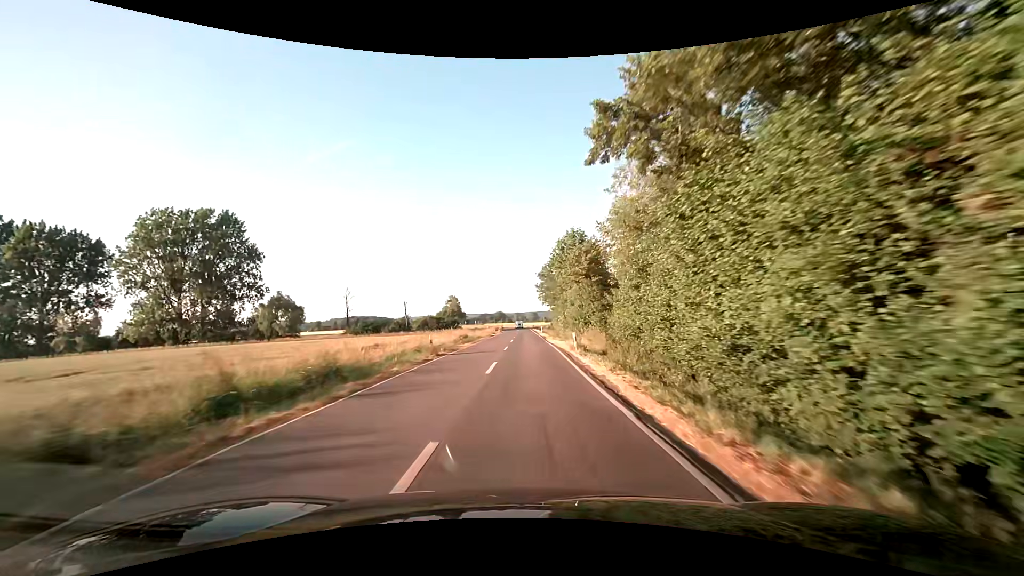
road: secondary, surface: asphalt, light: Day
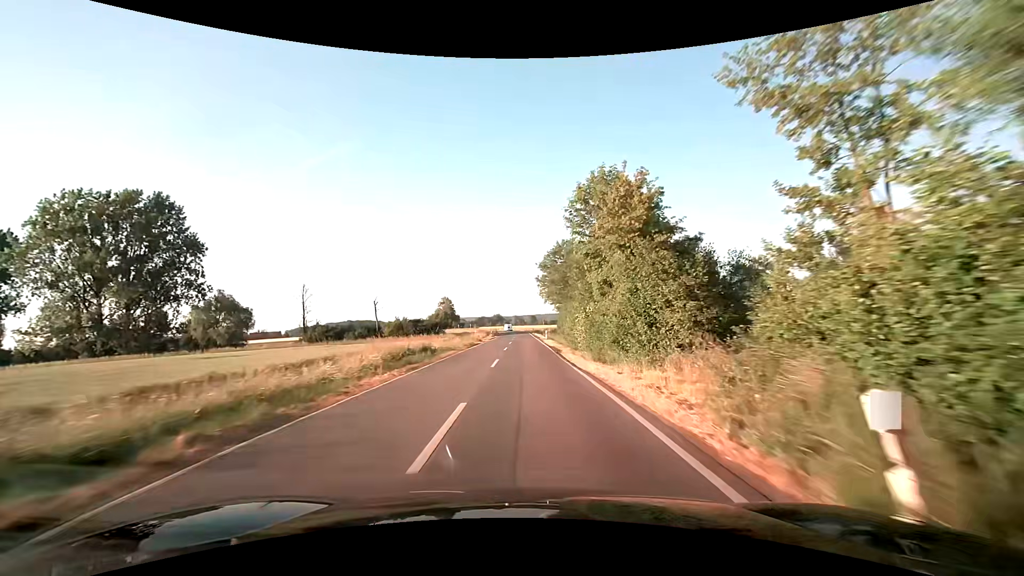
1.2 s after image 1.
(0.0, +21.1) m; 0°
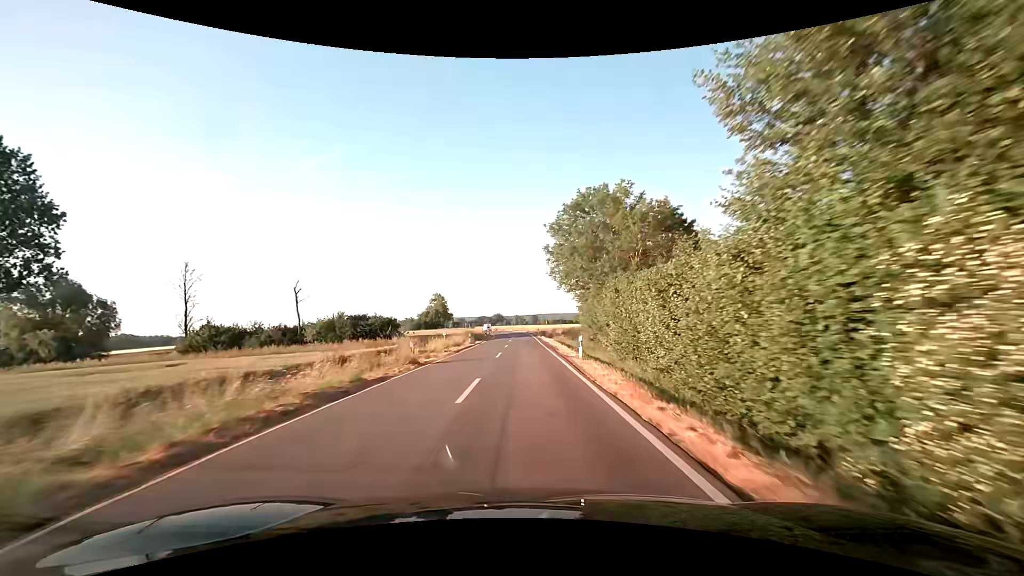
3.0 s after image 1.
(0.0, +32.1) m; 0°
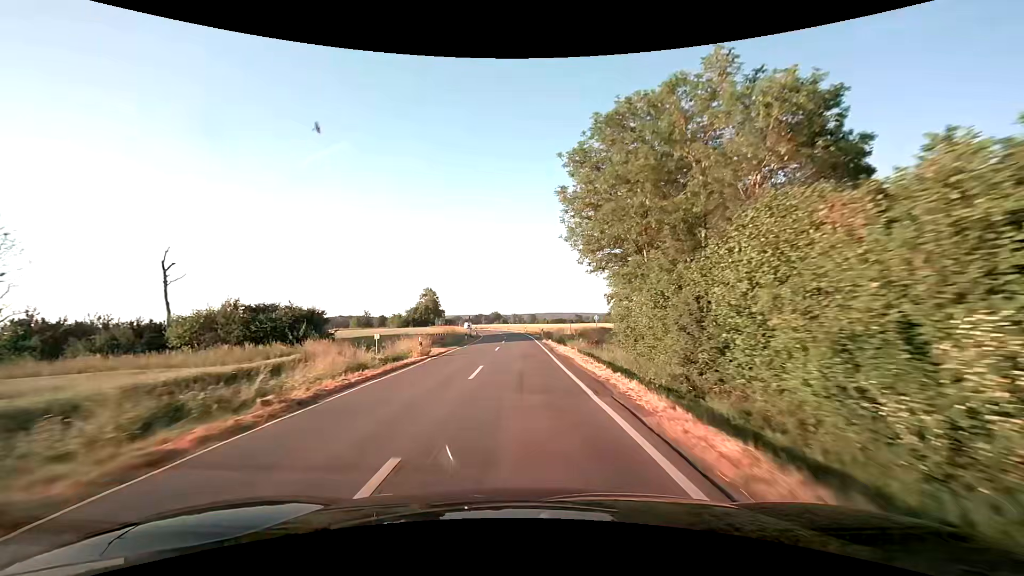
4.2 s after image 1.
(+0.1, +21.6) m; 0°
(0, +10) (0, +20) (0, +30) (0, +40) (0, +50) (-1, +60) (-2, +70) (-3, +80) (-4, +90) (-6, +100) m
